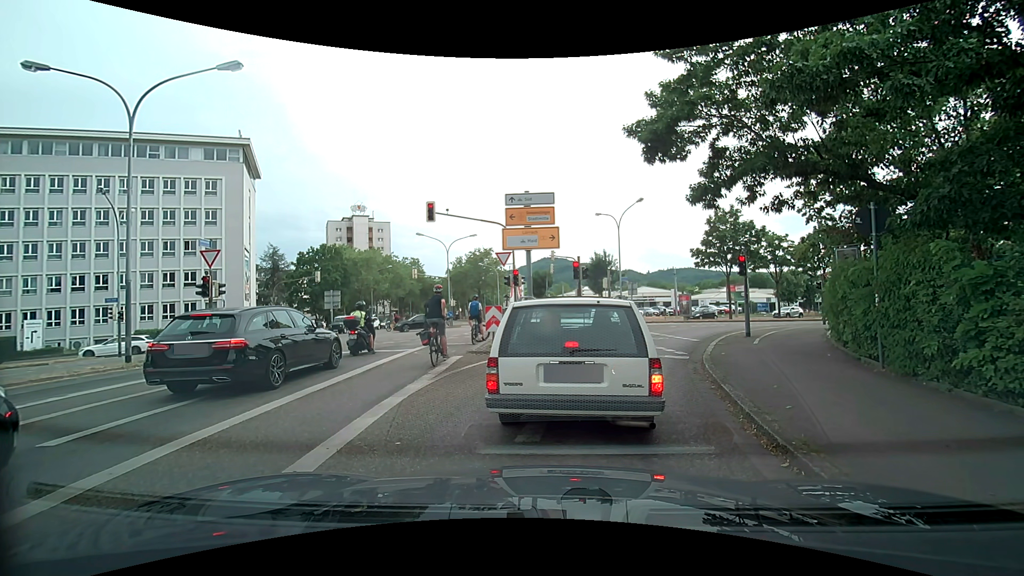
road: secondary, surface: asphalt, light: Day
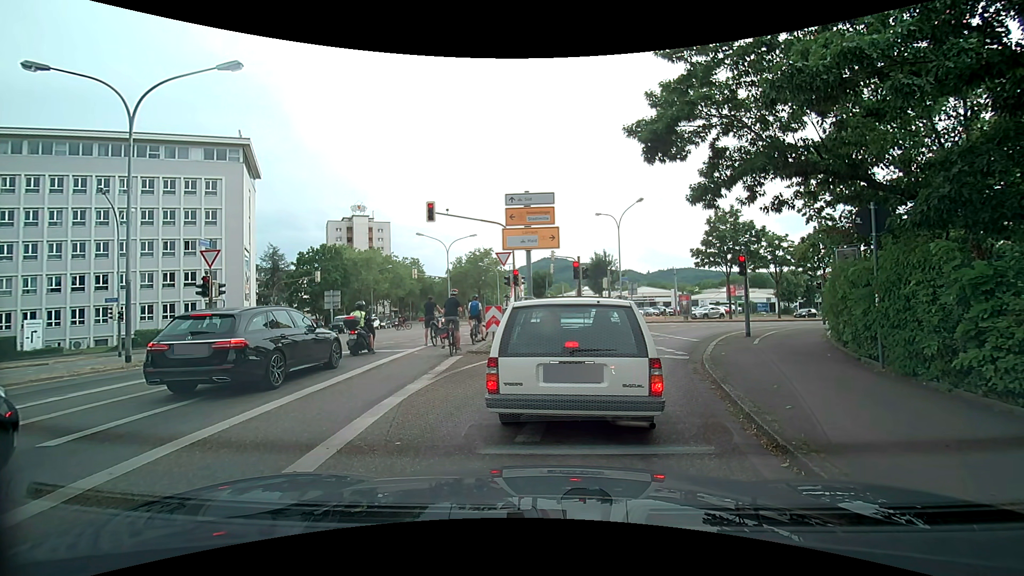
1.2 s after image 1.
(0.0, 0.0) m; 0°
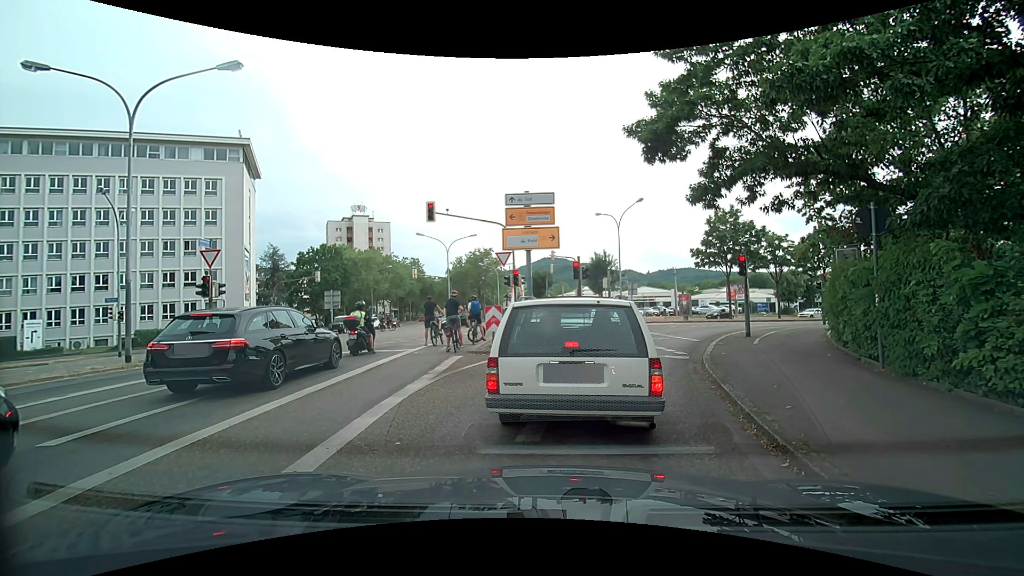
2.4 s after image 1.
(0.0, 0.0) m; 0°
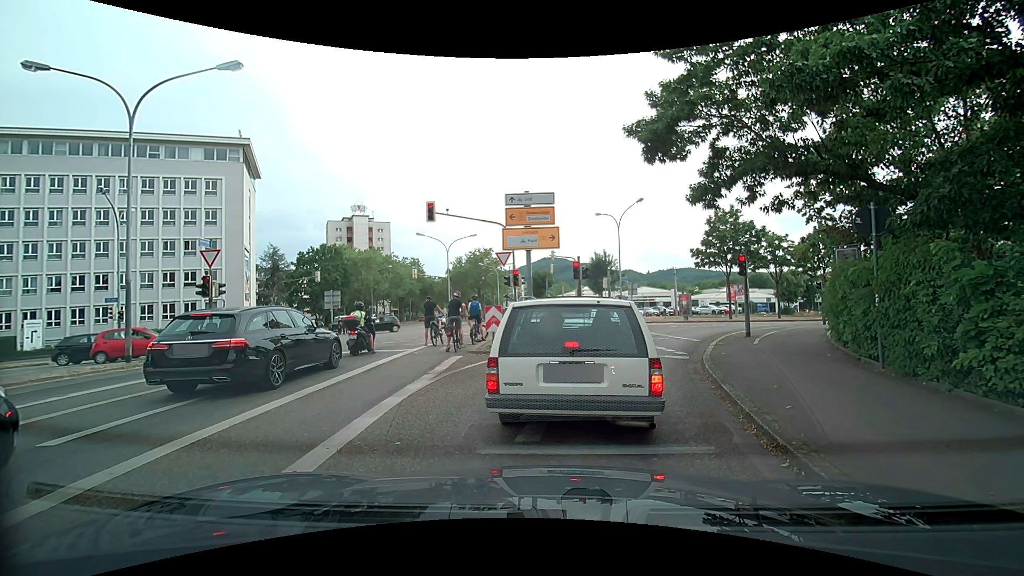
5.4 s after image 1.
(0.0, 0.0) m; 0°
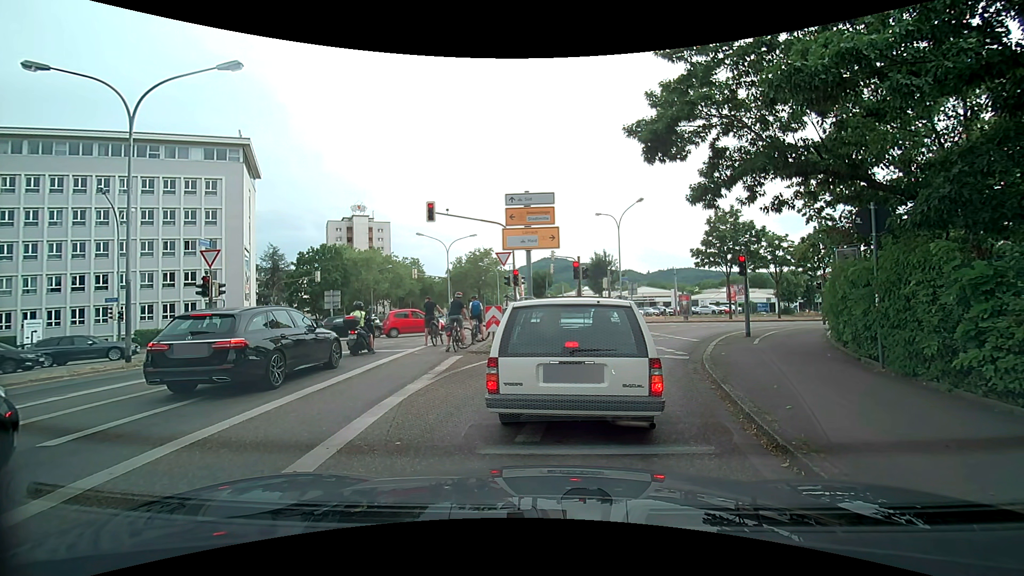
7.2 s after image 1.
(0.0, 0.0) m; 0°
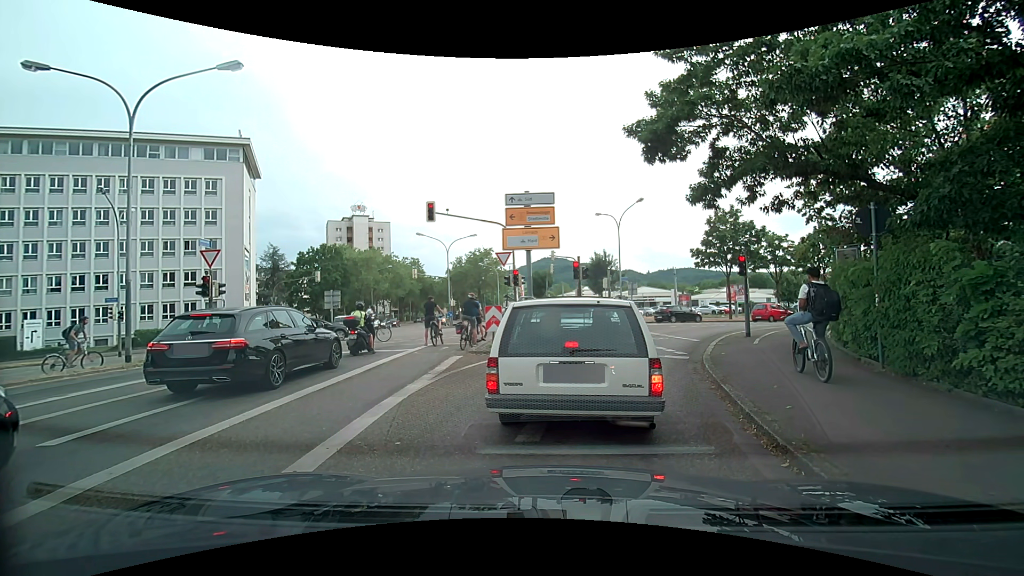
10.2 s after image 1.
(0.0, 0.0) m; 0°
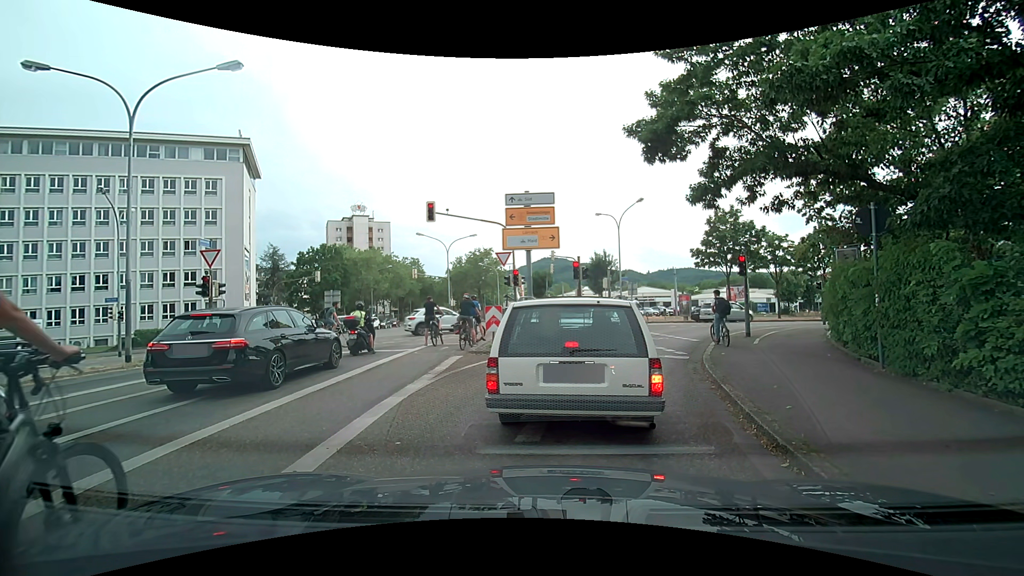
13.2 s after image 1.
(0.0, 0.0) m; 0°
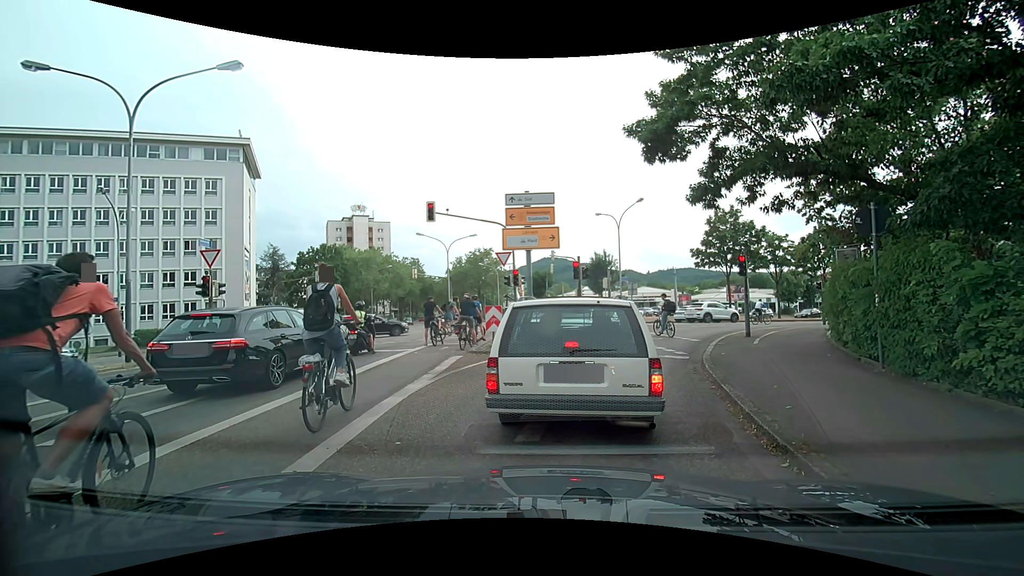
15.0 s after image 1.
(0.0, 0.0) m; 0°
